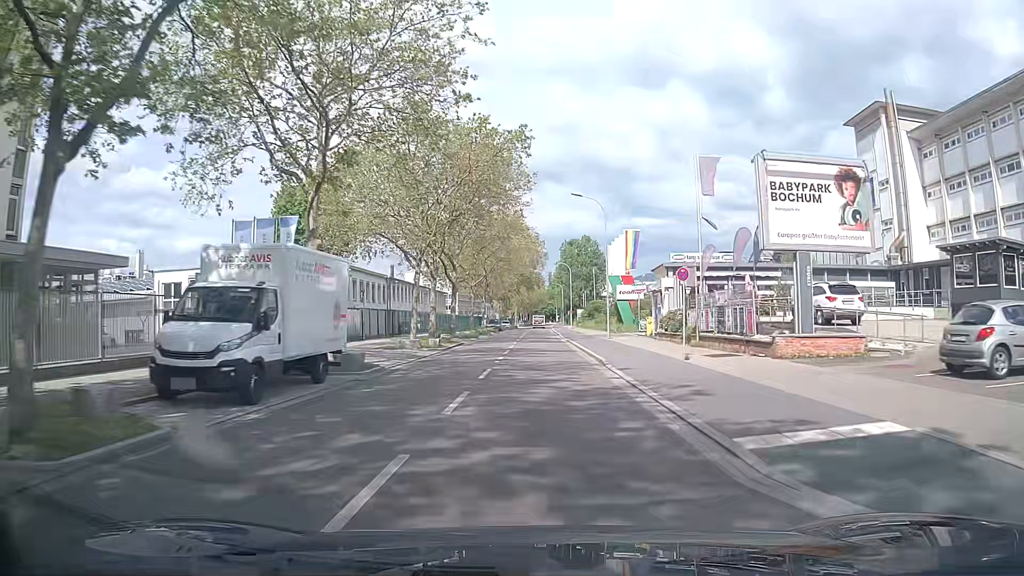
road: unclassified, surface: asphalt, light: Day
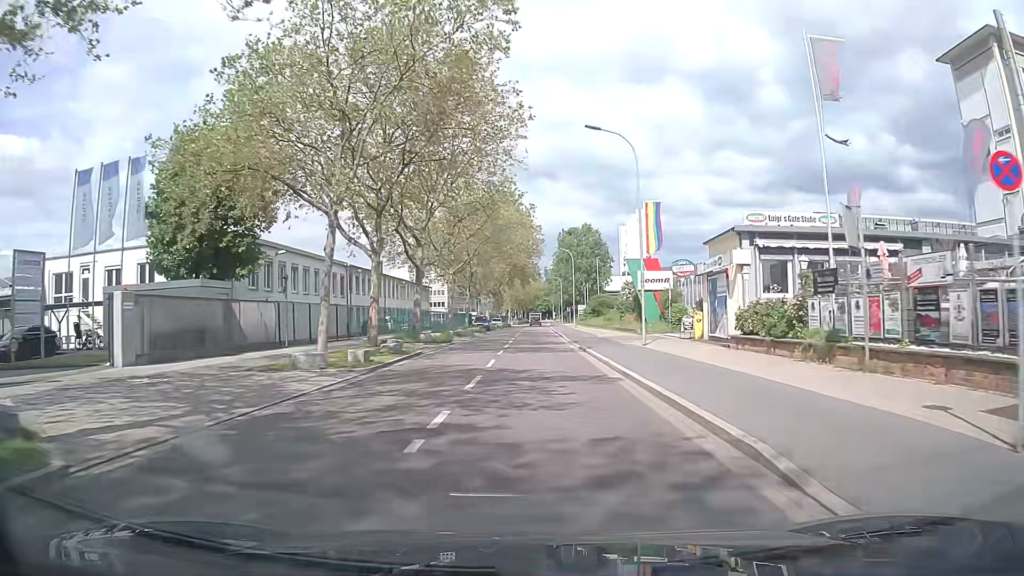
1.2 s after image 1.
(+0.1, +15.0) m; +1°
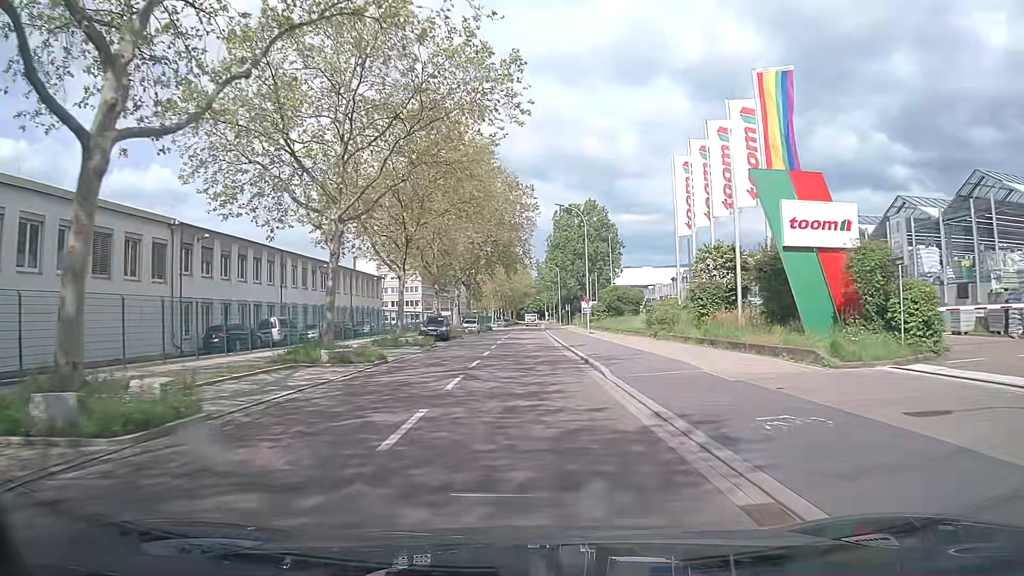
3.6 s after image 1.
(+0.2, +29.8) m; +1°
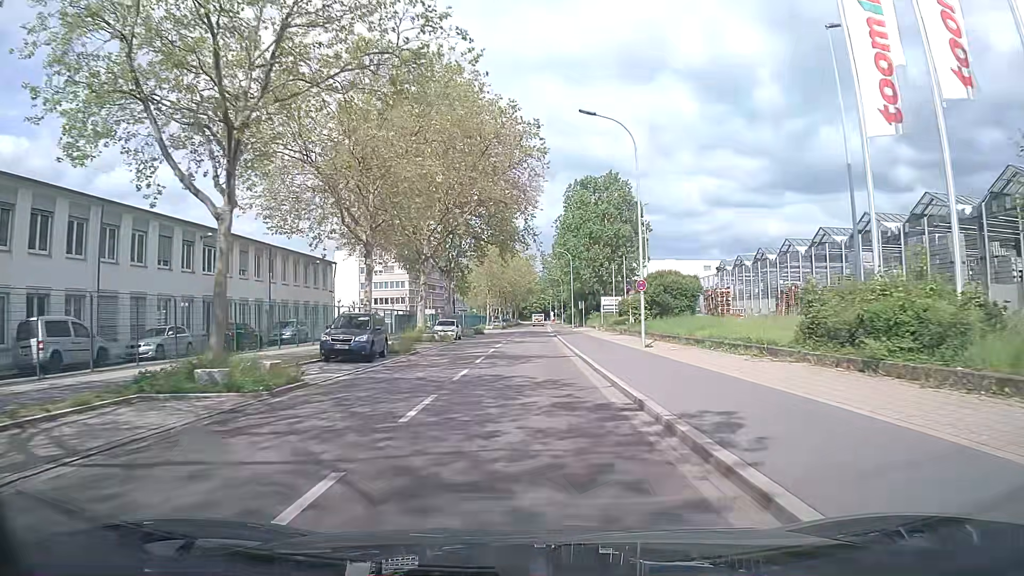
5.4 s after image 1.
(-0.1, +22.2) m; 0°
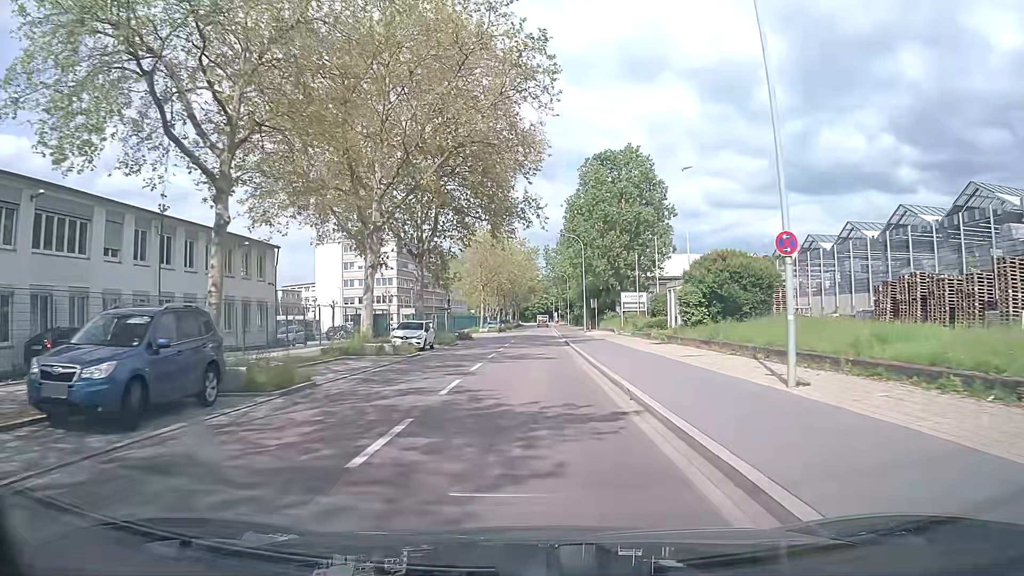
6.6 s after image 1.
(0.0, +14.7) m; 0°
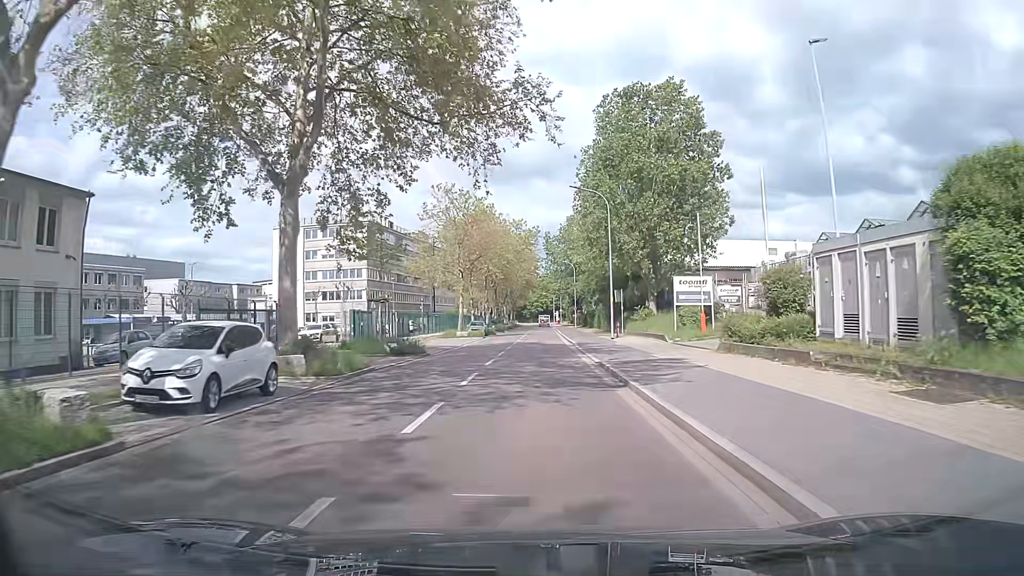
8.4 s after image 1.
(+0.1, +22.1) m; 0°
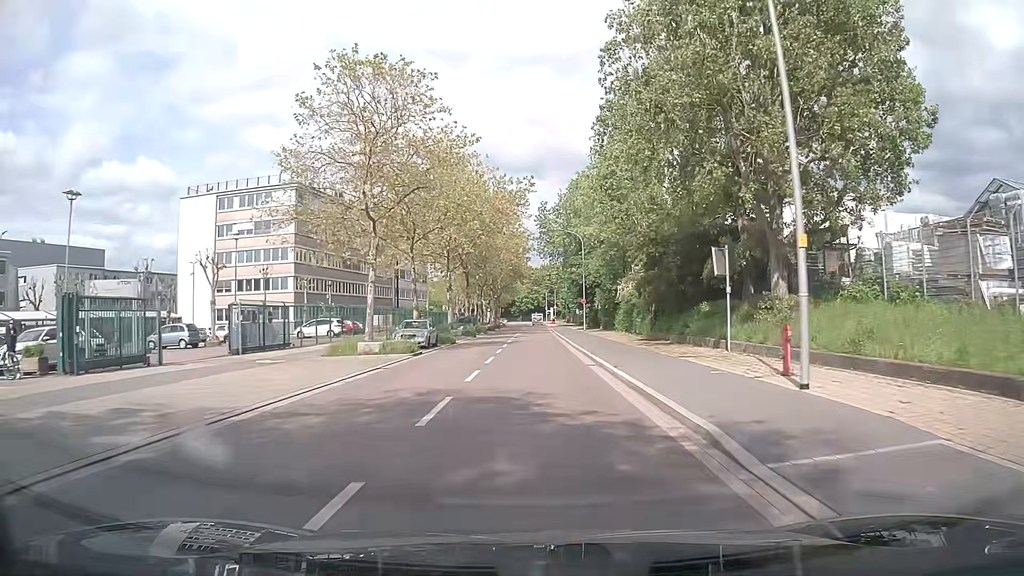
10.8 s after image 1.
(+0.6, +29.6) m; +1°
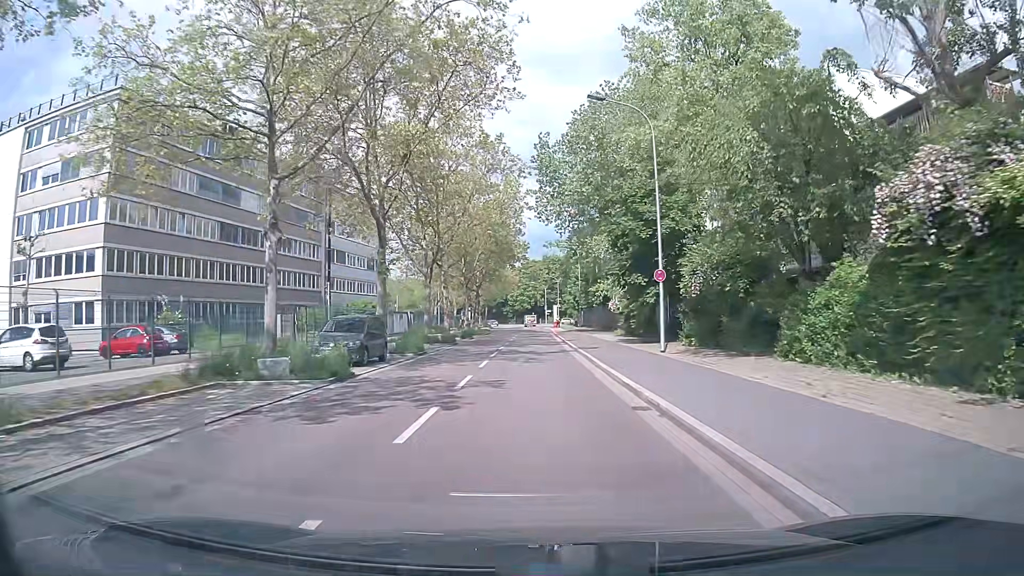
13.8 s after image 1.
(+0.3, +37.2) m; +1°
(0, +10) (0, +20) (0, +30) (0, +40) (0, +50) (0, +60) (0, +70) (0, +80) (0, +90) (0, +100) m
